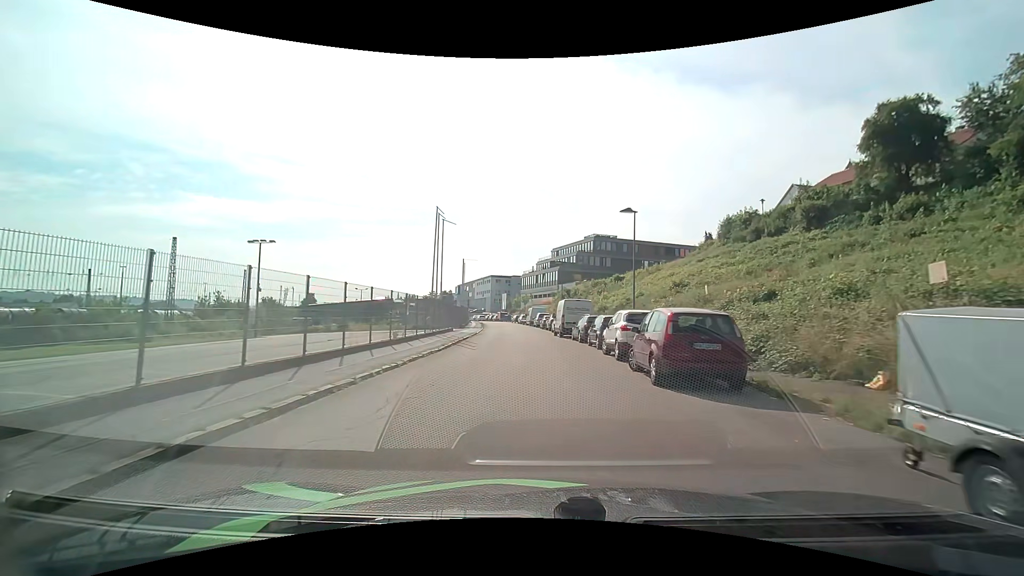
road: residential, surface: asphalt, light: Day
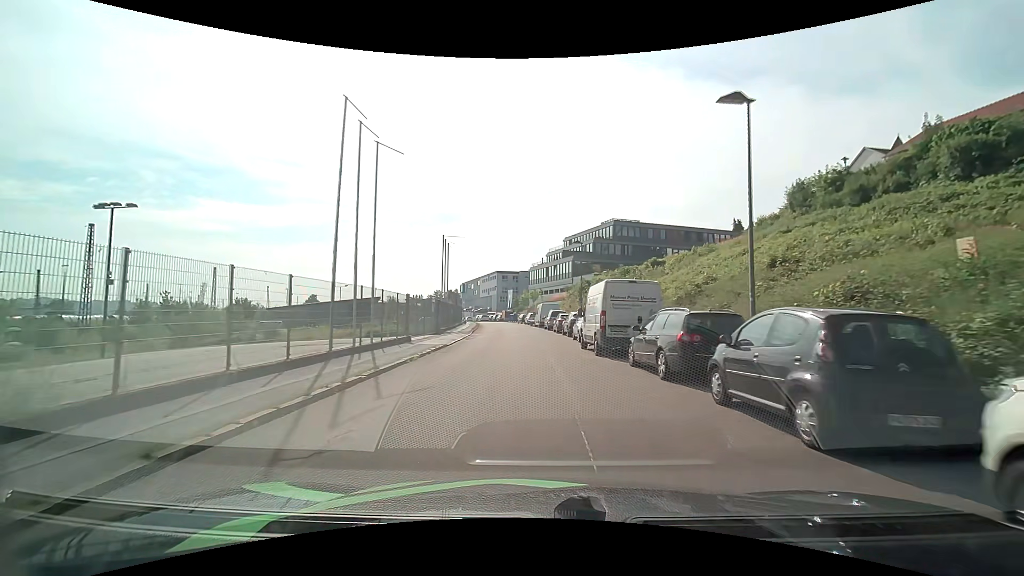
(-0.2, +15.8) m; -2°
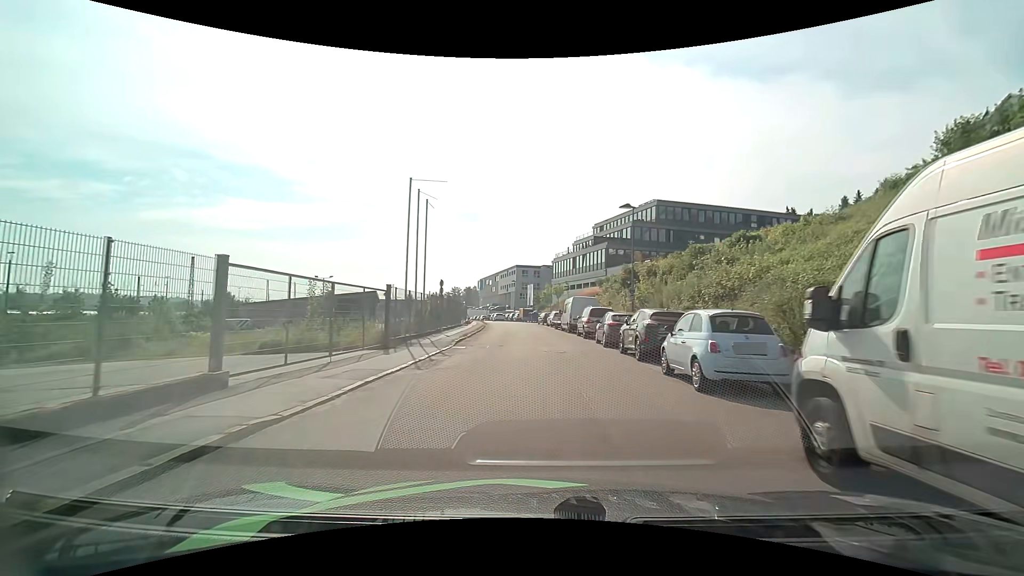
(-0.3, +15.7) m; -2°
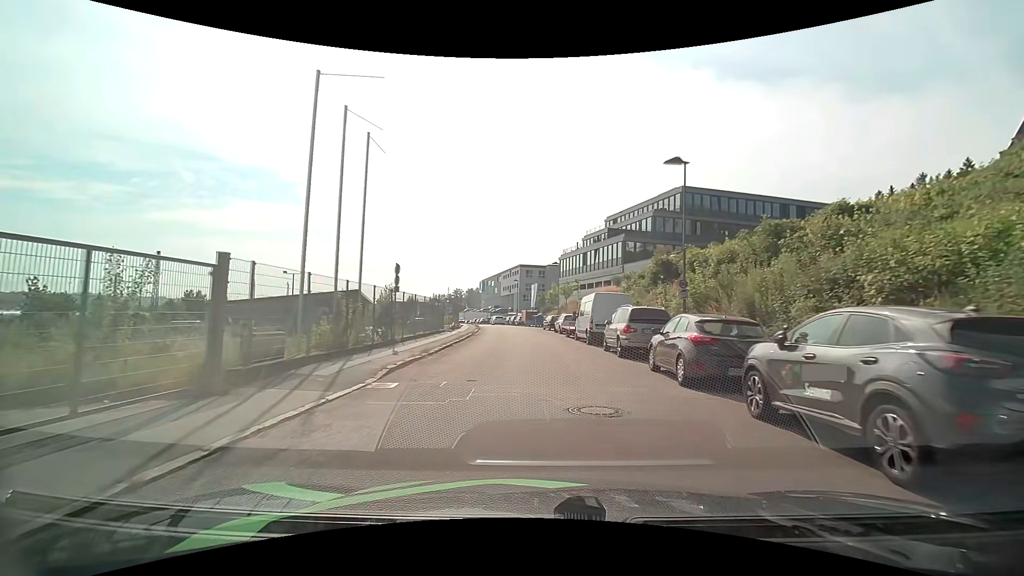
(-0.2, +10.2) m; -1°
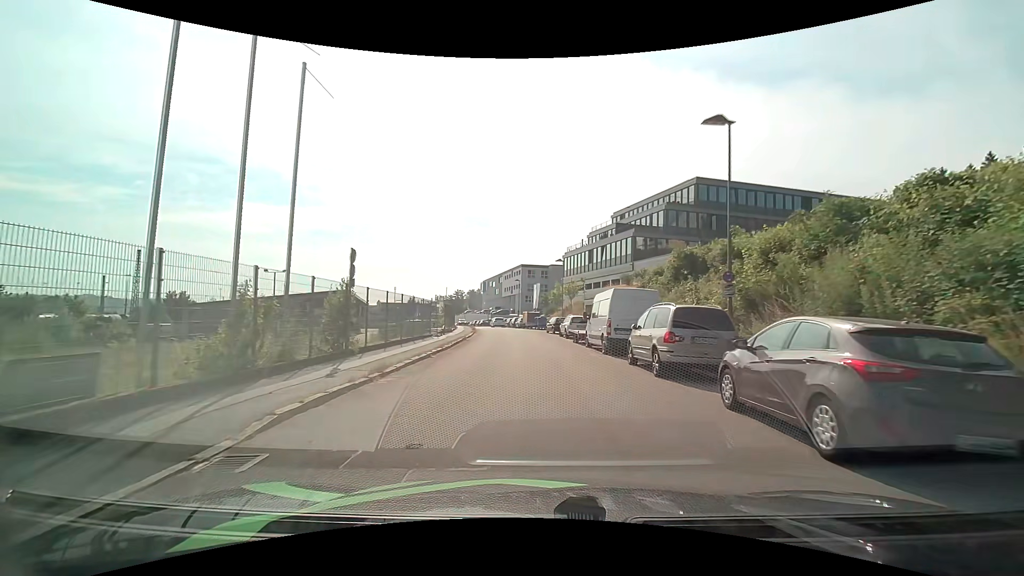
(0.0, +4.8) m; 0°
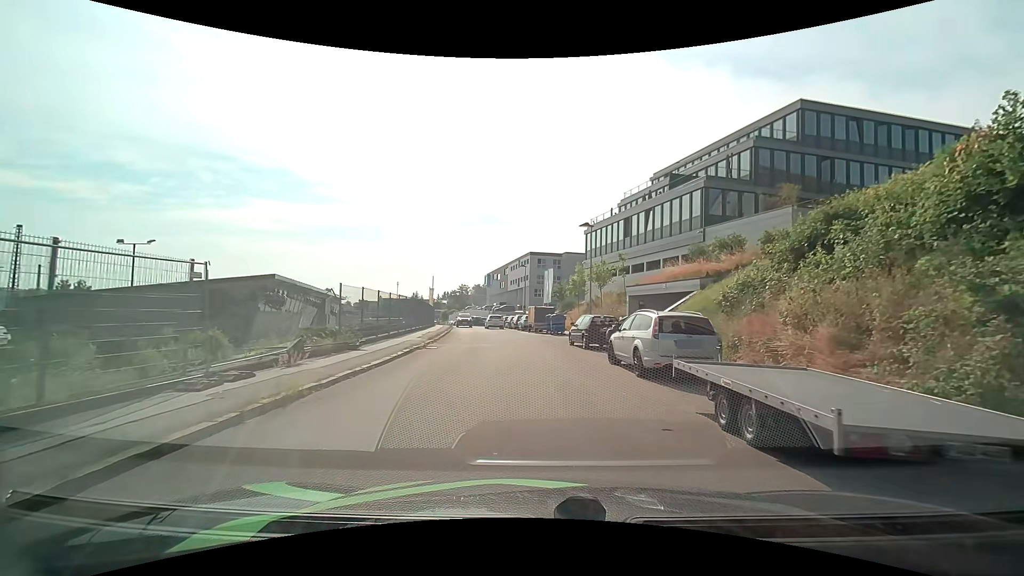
(-0.1, +20.8) m; -1°
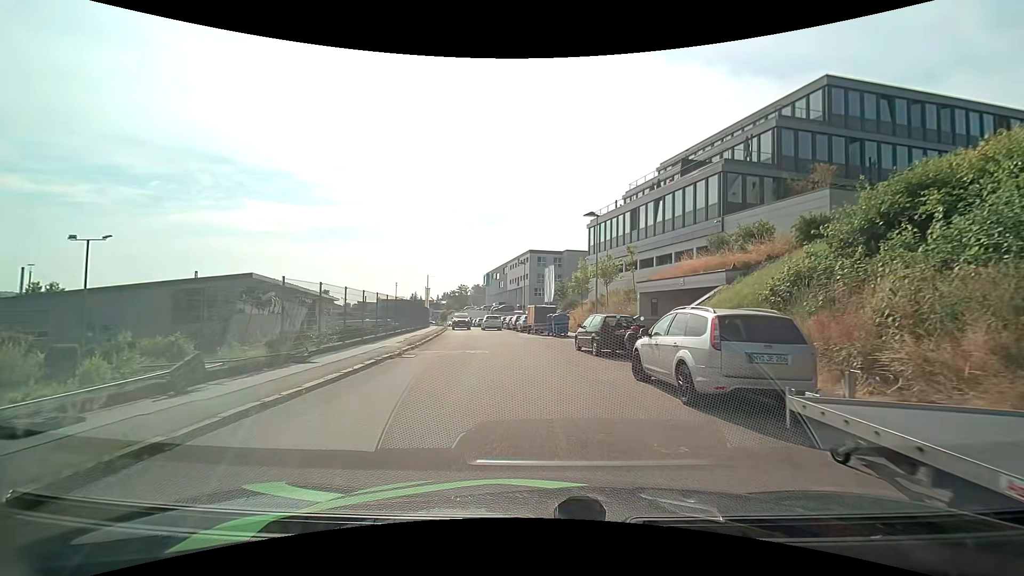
(0.0, +3.6) m; 0°
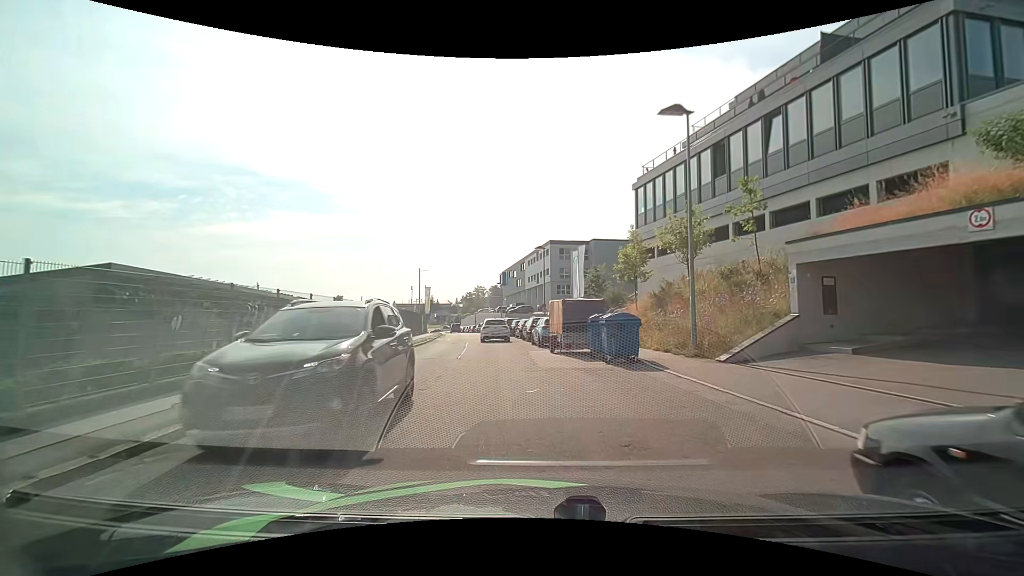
(-0.3, +16.4) m; -2°
(0, +10) (-2, +20) (-5, +29) (-7, +39) (-8, +49) (-9, +59) (-10, +69) (-12, +79) (-14, +89) (-17, +98) m
